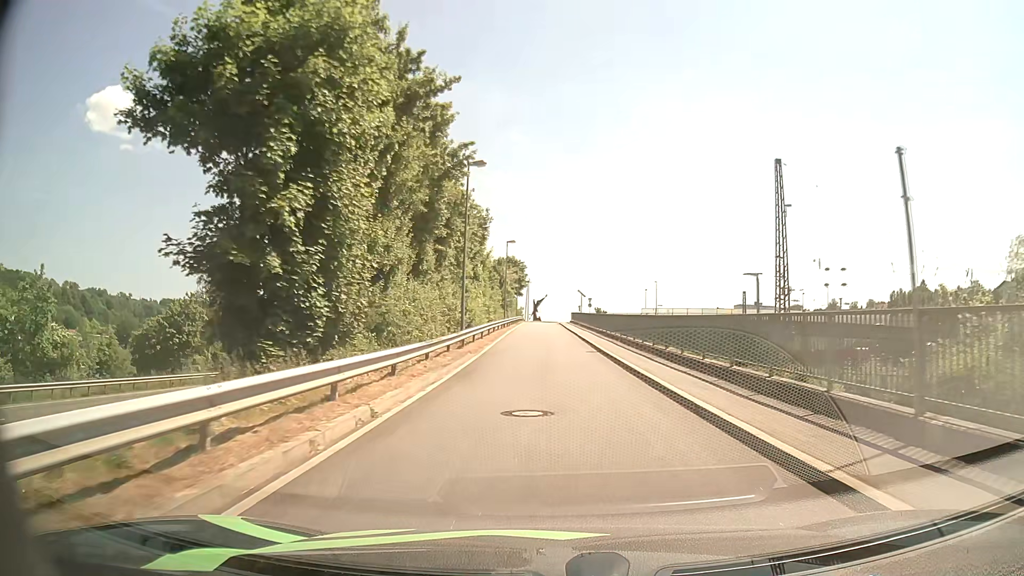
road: unclassified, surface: asphalt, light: Day
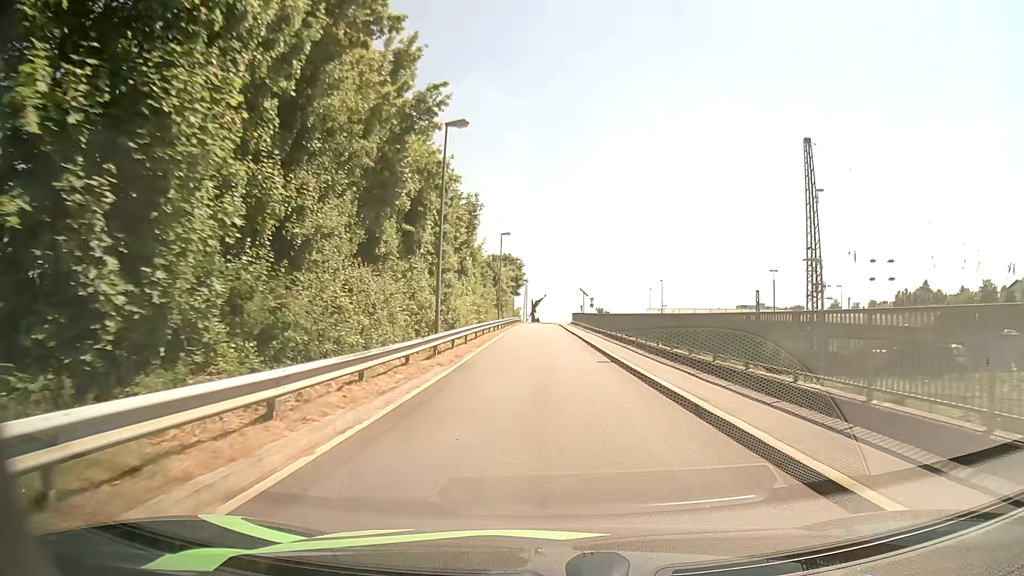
(0.0, +6.3) m; 0°
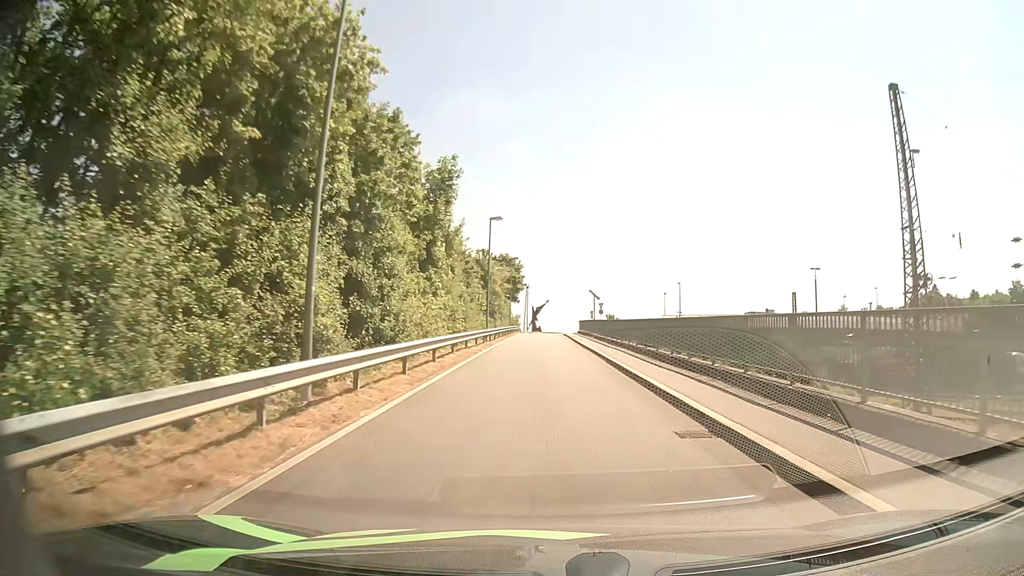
(0.0, +12.3) m; 0°
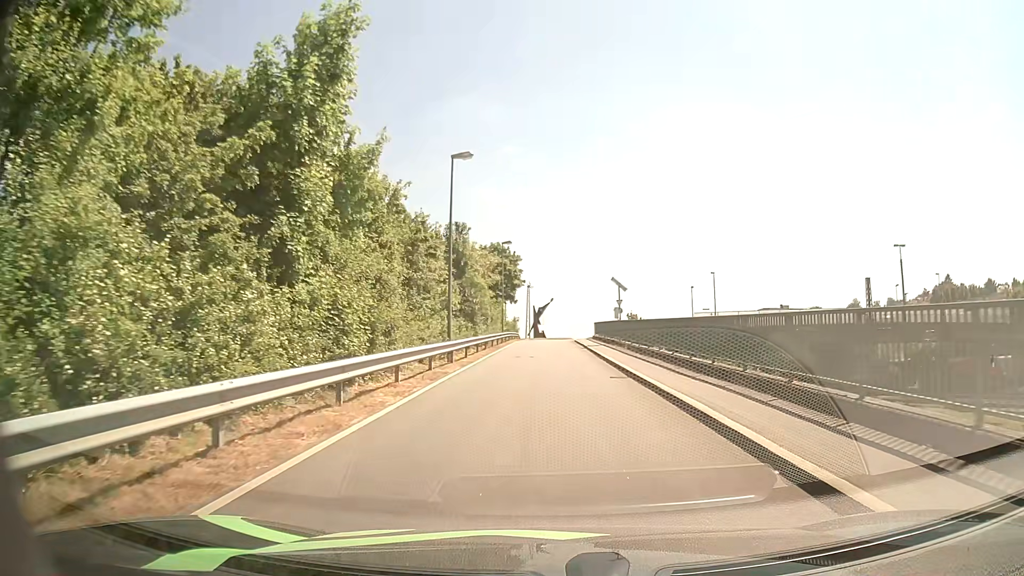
(-0.1, +17.1) m; -1°
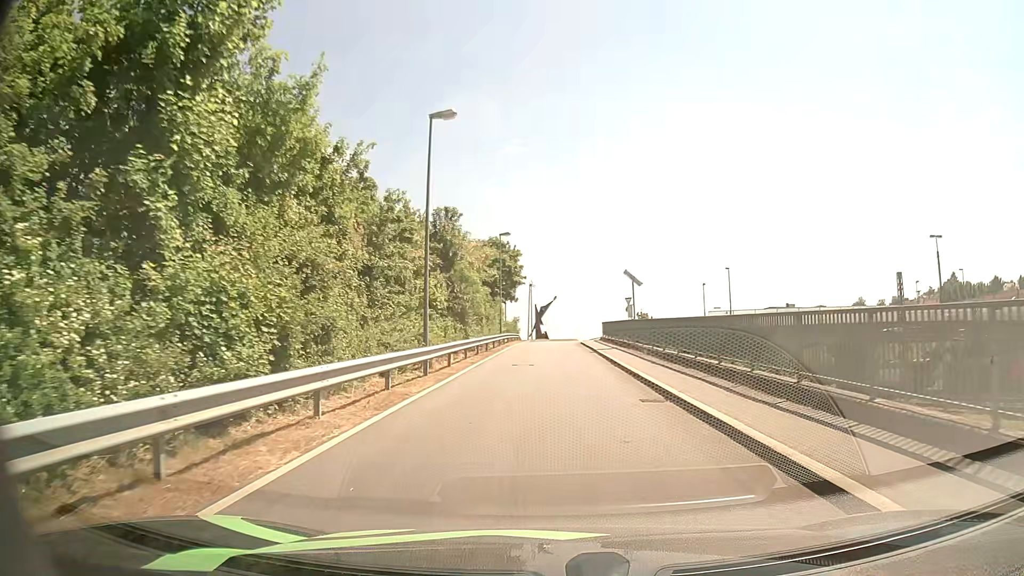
(0.0, +5.2) m; -1°
(0, +10) (0, +20) (0, +30) (0, +40) (0, +50) (+2, +60) (+8, +68) (+17, +71) (+27, +72) (+37, +72) m
